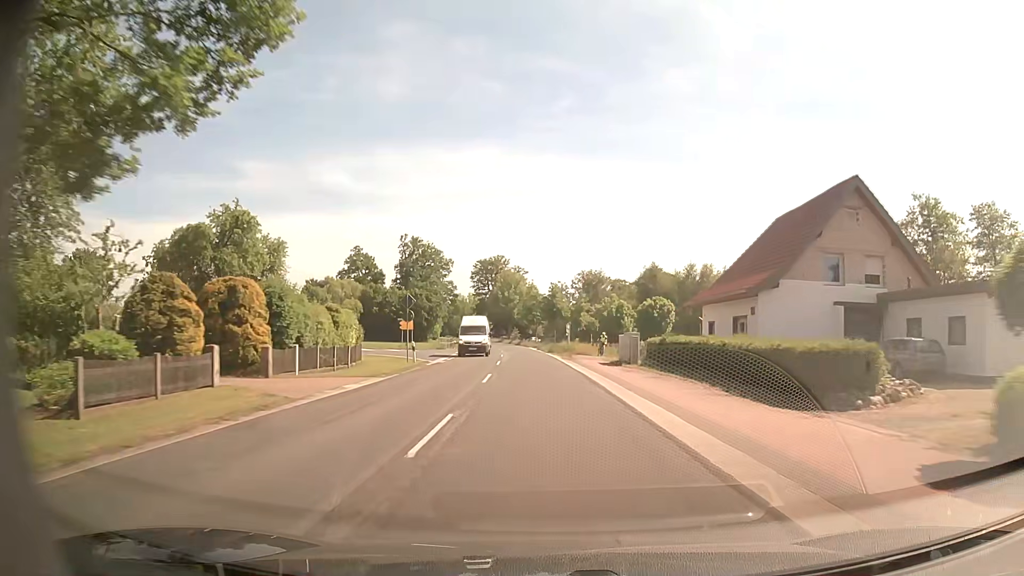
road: secondary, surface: asphalt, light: Day
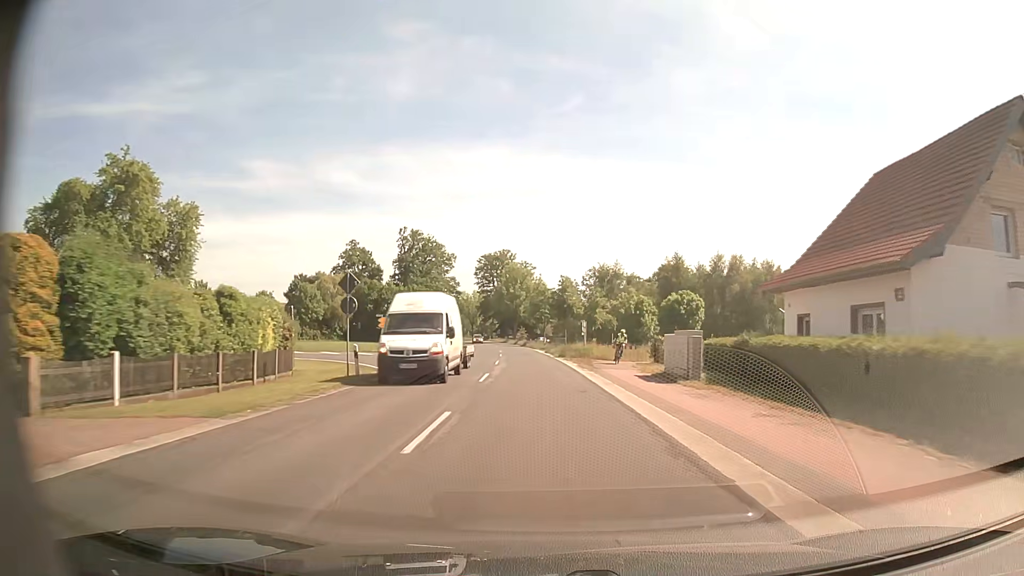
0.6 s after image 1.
(-0.1, +11.8) m; -1°
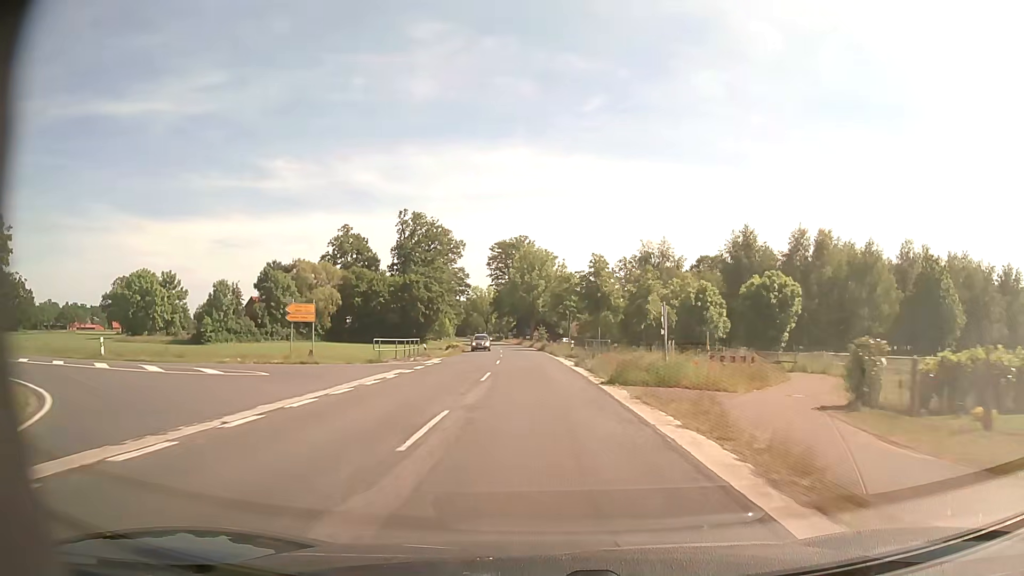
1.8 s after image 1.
(-0.5, +23.9) m; -2°
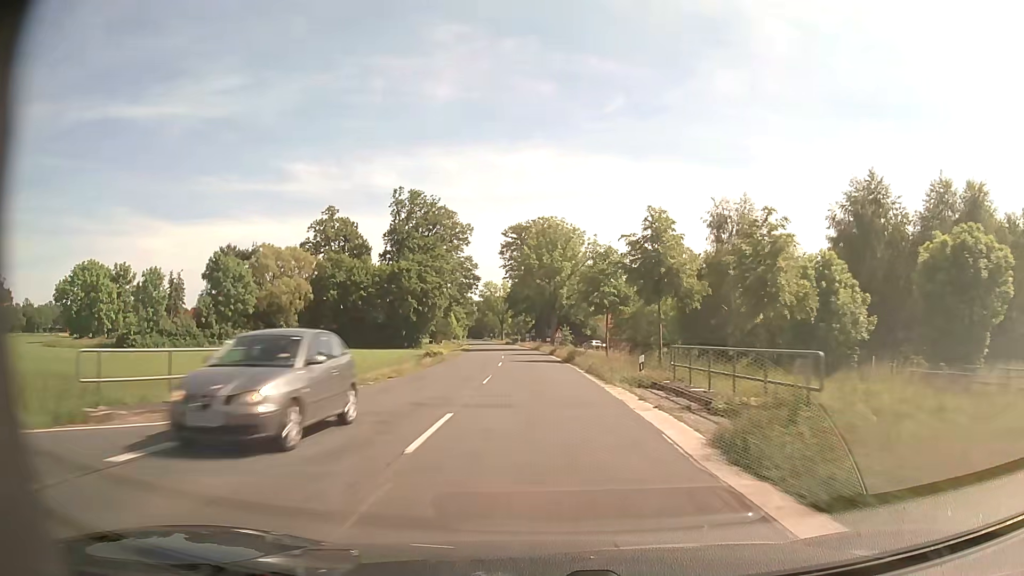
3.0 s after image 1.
(-0.4, +24.4) m; -2°
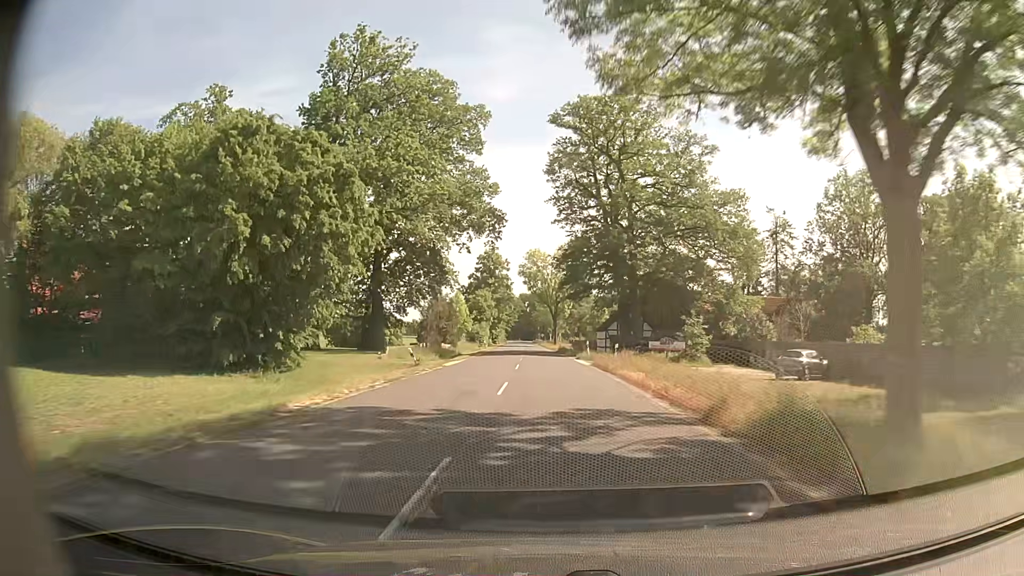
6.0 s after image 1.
(-3.1, +64.8) m; -5°
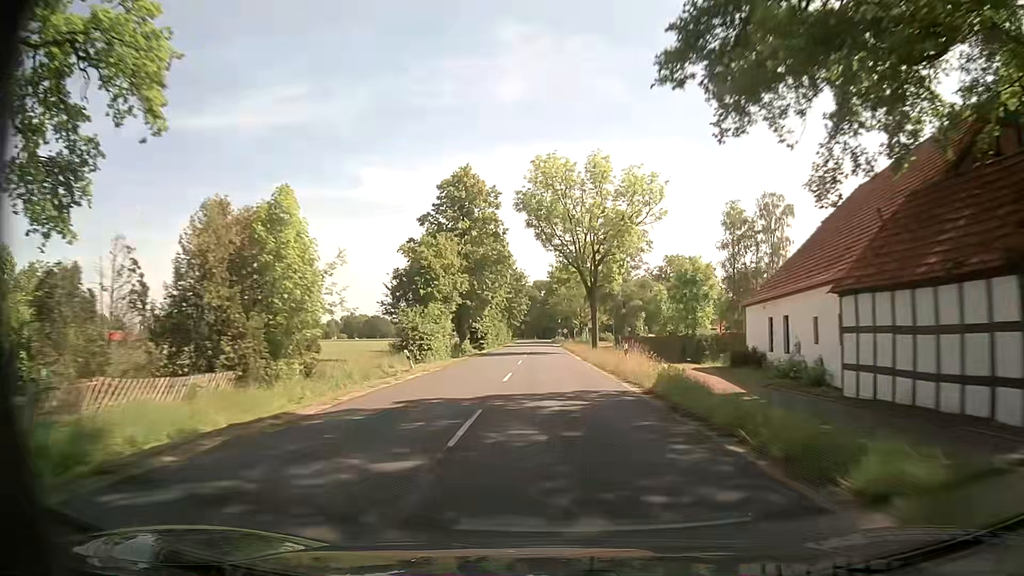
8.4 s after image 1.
(-0.6, +55.9) m; -2°
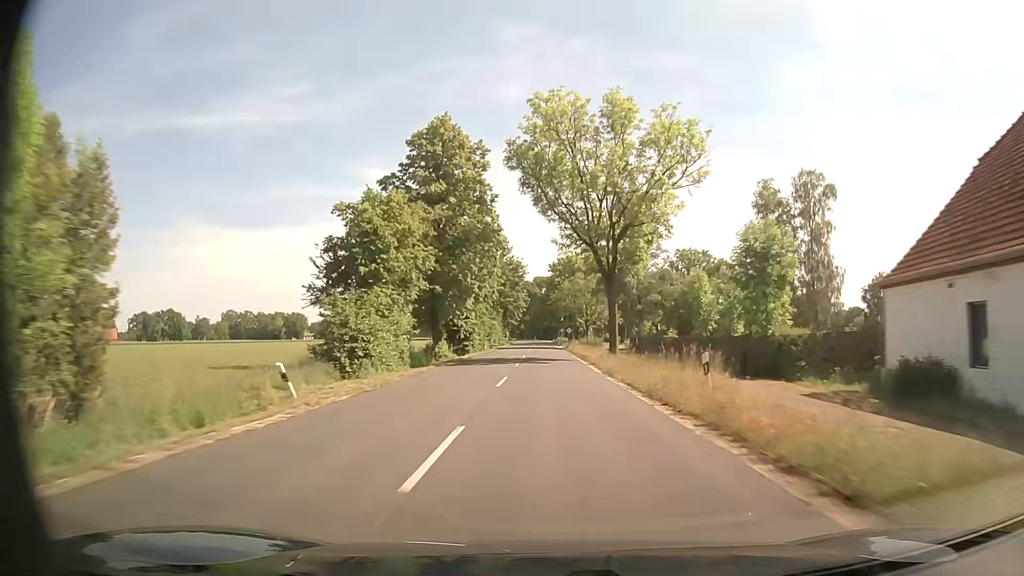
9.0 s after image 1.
(0.0, +14.3) m; 0°
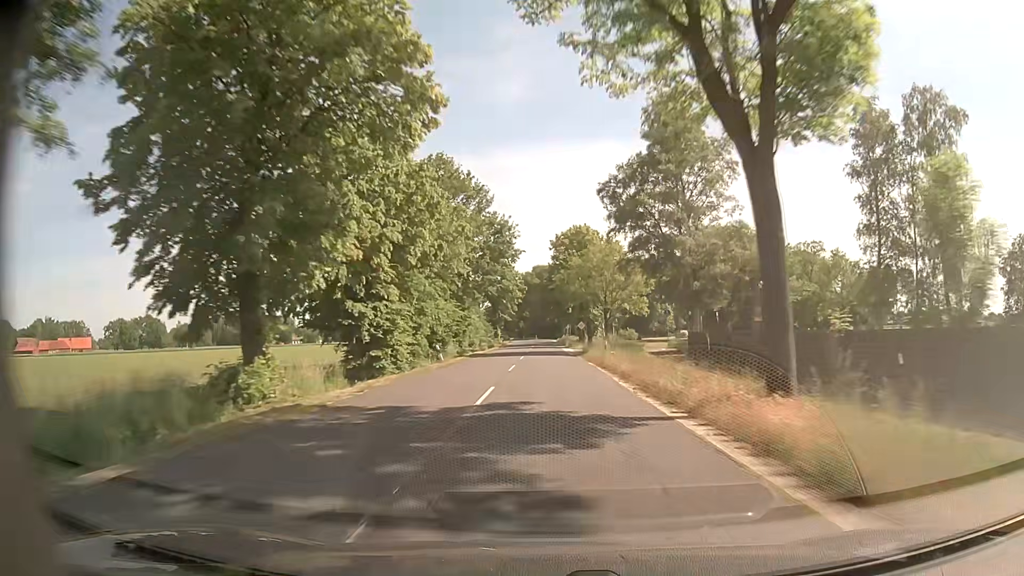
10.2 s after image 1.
(-0.1, +28.9) m; 0°
(0, +10) (0, +20) (0, +30) (0, +40) (0, +50) (0, +60) (0, +70) (0, +80) (0, +90) (0, +100) m
